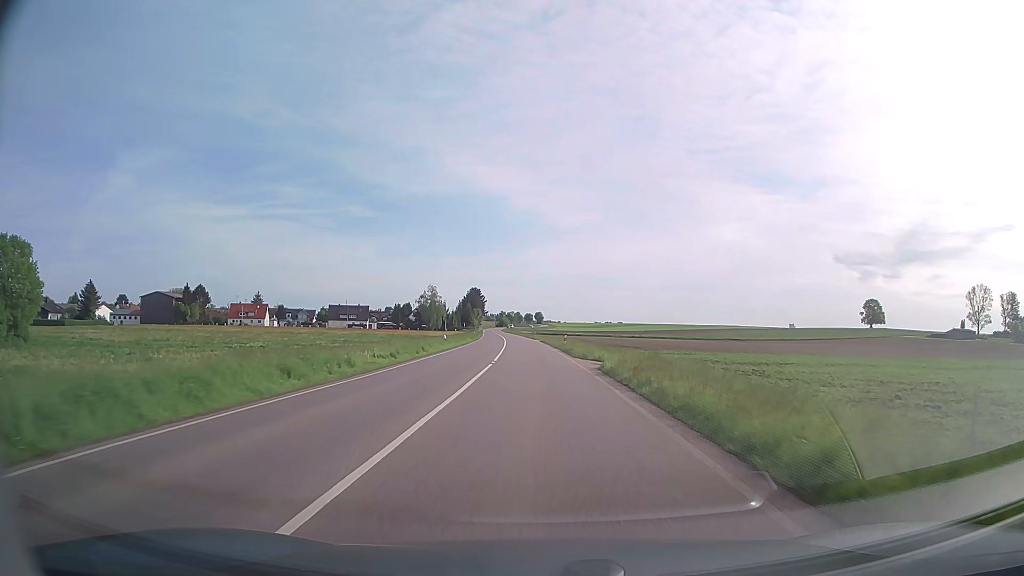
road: secondary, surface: asphalt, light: Day
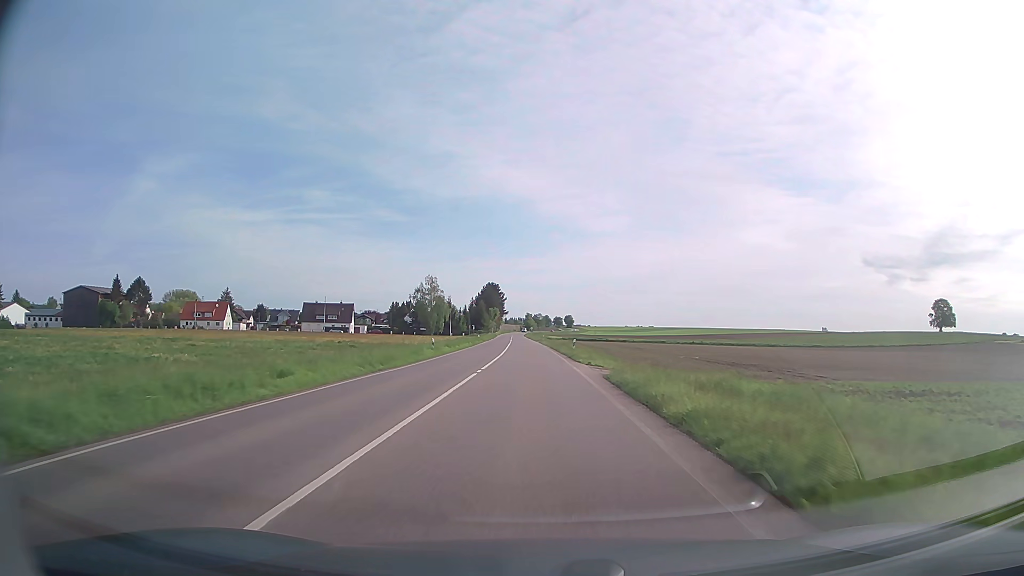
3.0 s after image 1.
(-1.2, +57.0) m; -3°
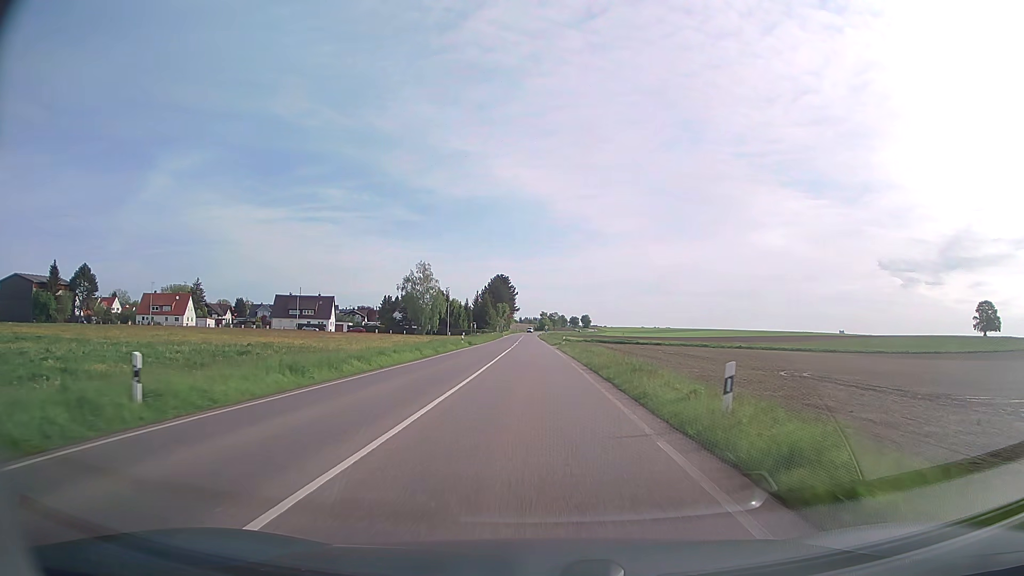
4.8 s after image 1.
(-0.4, +33.7) m; -1°
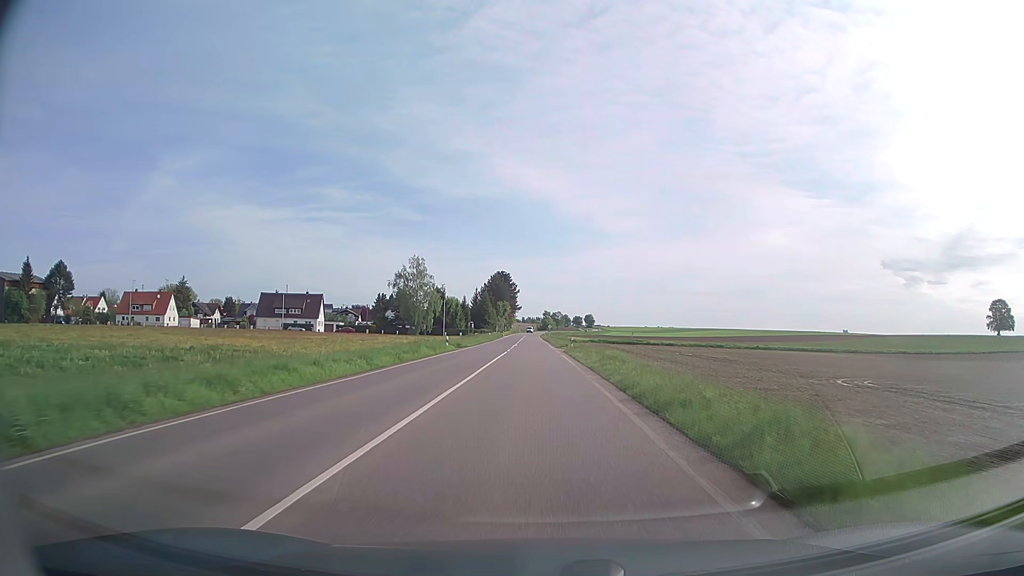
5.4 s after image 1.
(0.0, +11.2) m; 0°
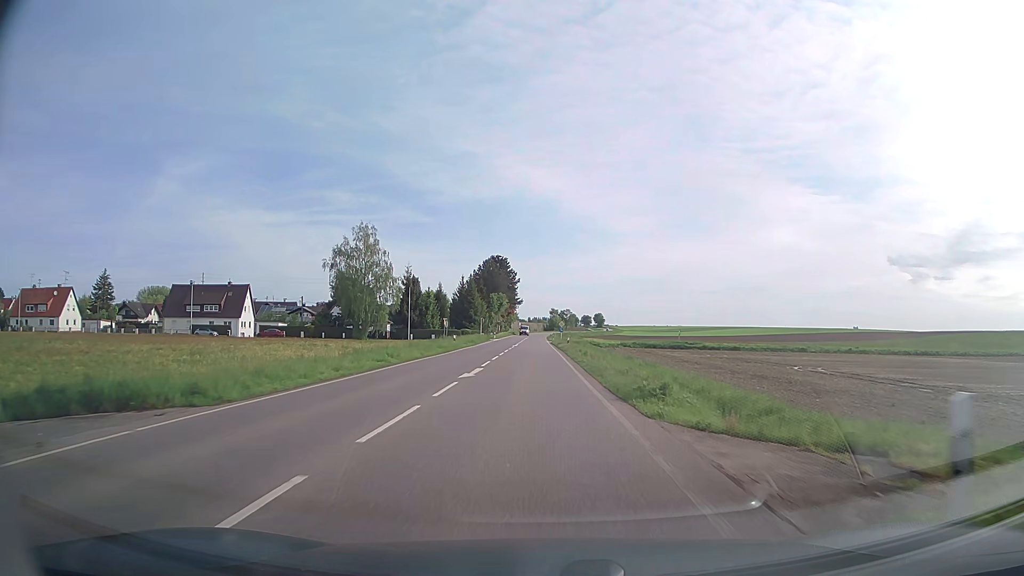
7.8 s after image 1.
(-0.2, +45.0) m; -1°
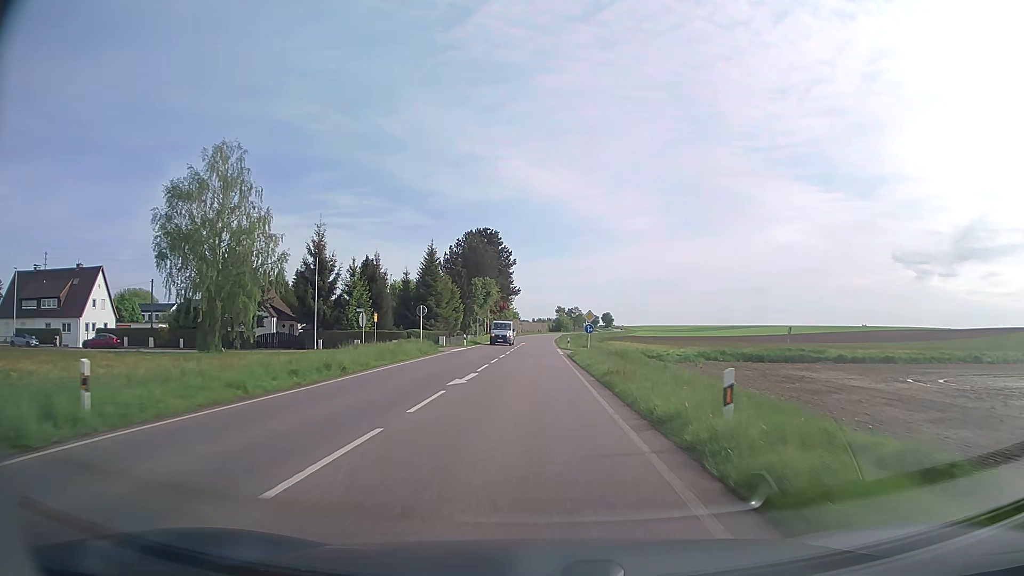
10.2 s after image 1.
(-0.2, +45.3) m; 0°
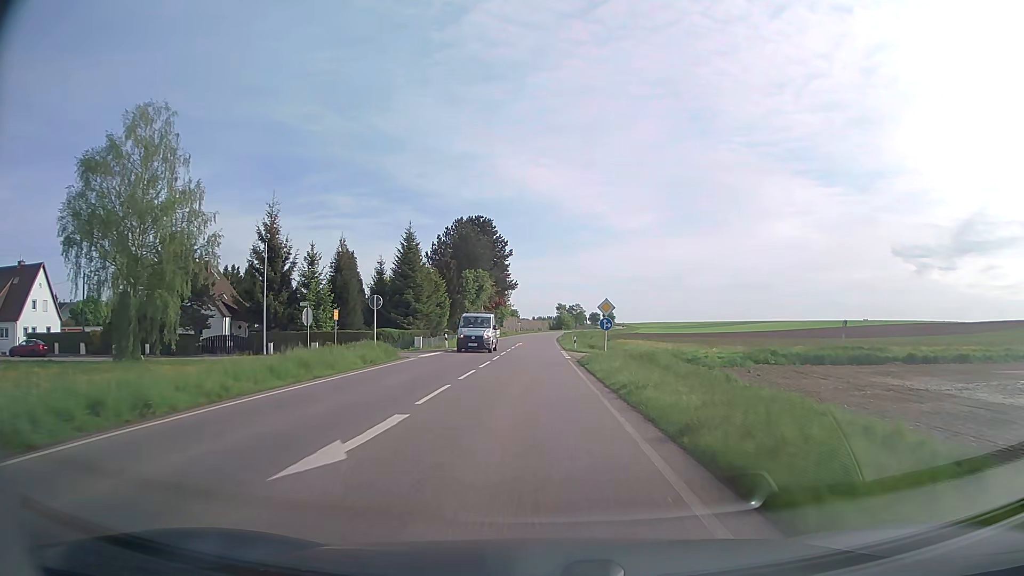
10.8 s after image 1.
(0.0, +11.6) m; 0°
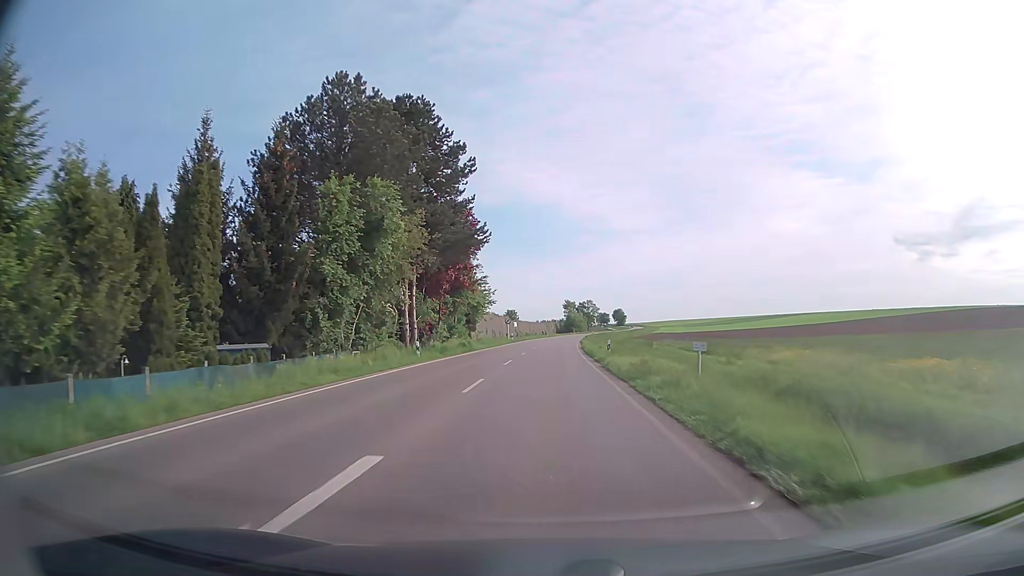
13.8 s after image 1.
(-0.3, +58.2) m; 0°
(0, +10) (0, +20) (0, +30) (0, +40) (+1, +50) (+1, +60) (+1, +70) (+2, +80) (+3, +90) (+3, +100) m
